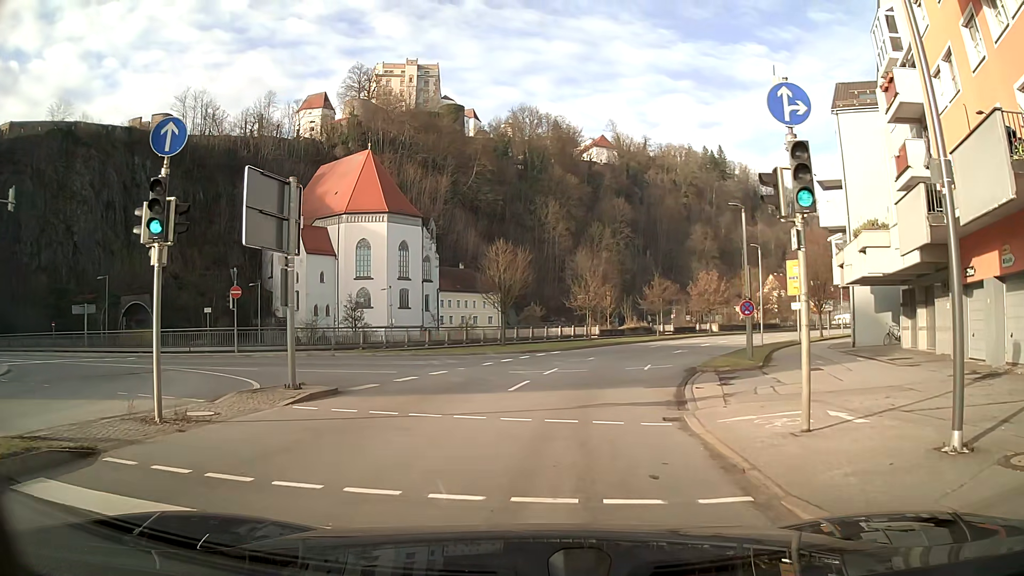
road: primary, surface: asphalt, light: Day
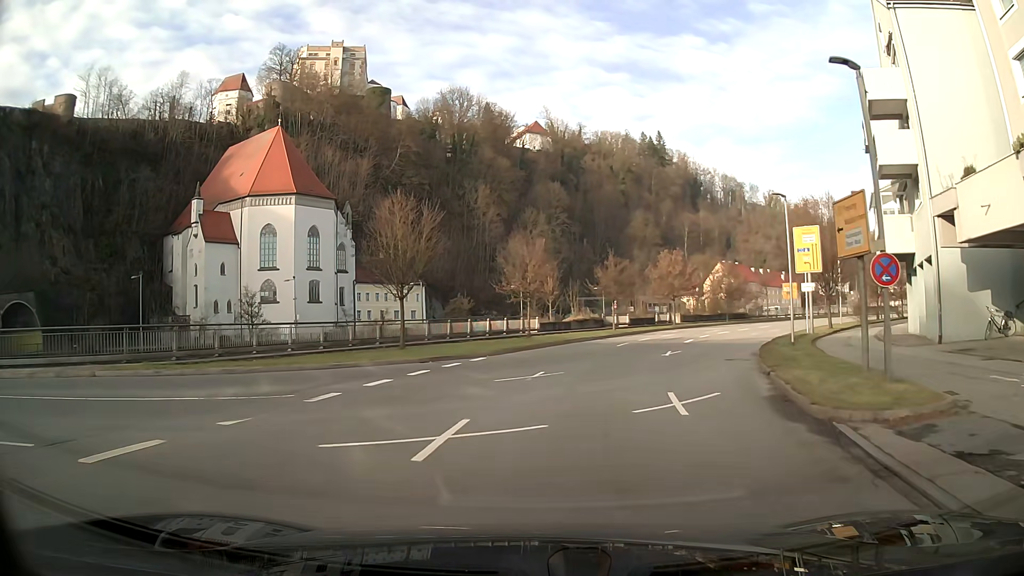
(+0.9, +14.8) m; +6°
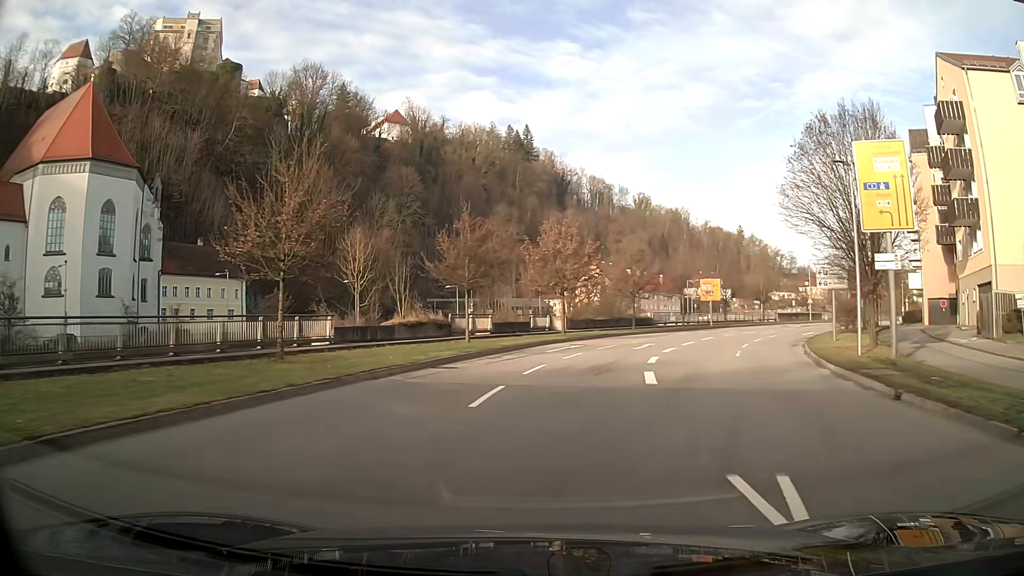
(+2.3, +22.9) m; +11°
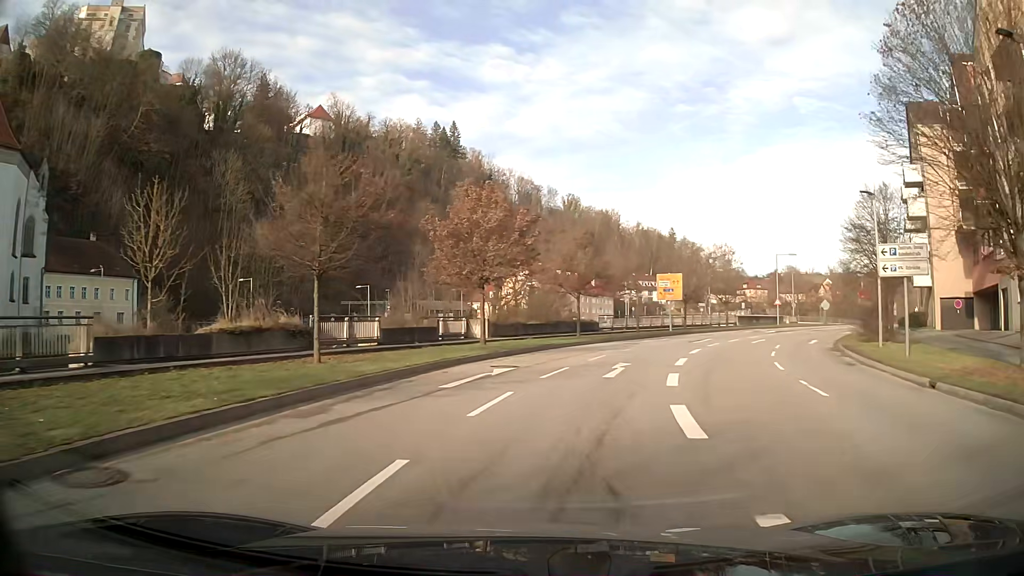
(+0.7, +12.8) m; +7°
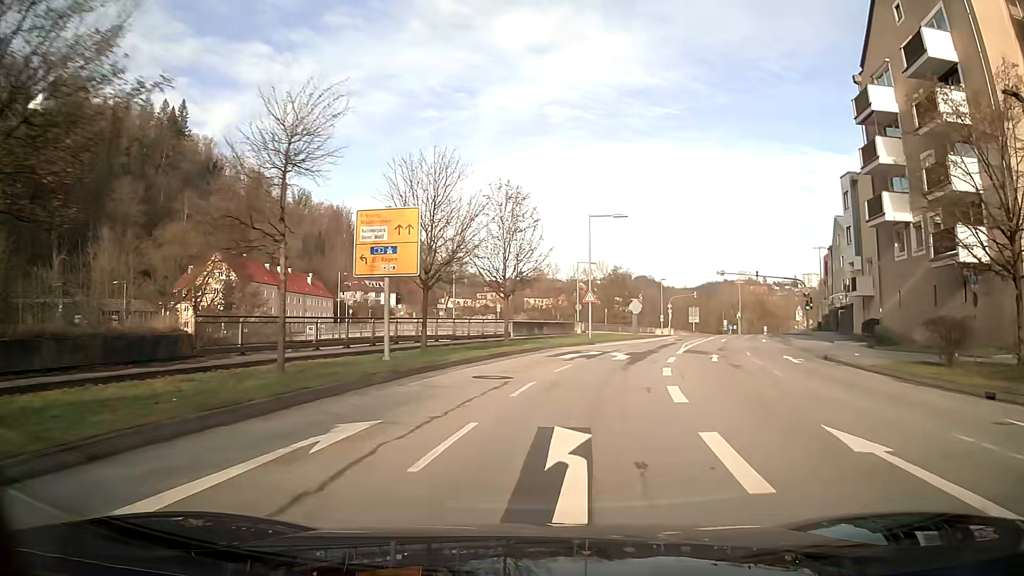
(+6.5, +32.1) m; +23°
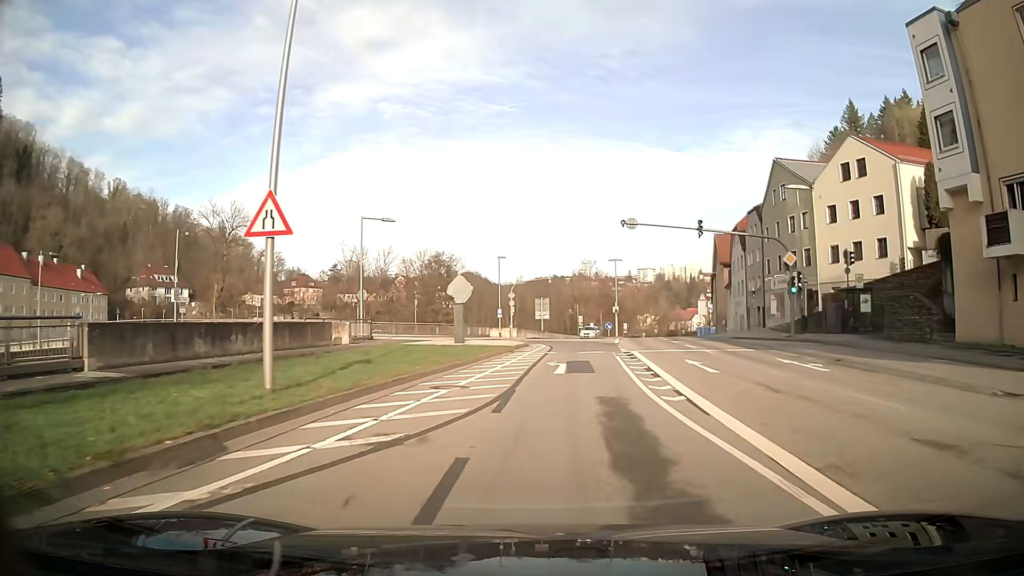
(+4.2, +31.9) m; +14°
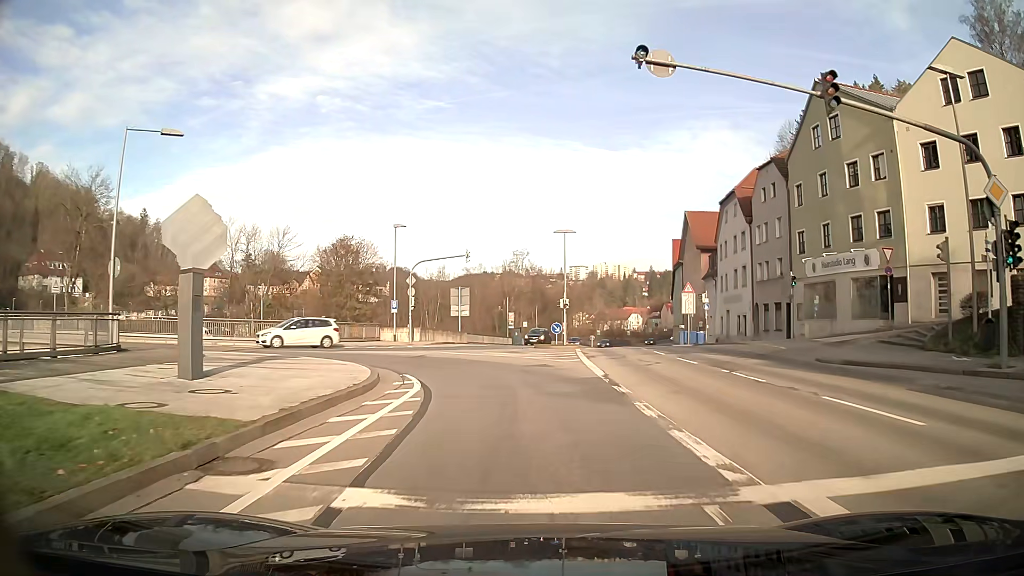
(+1.1, +21.8) m; +5°
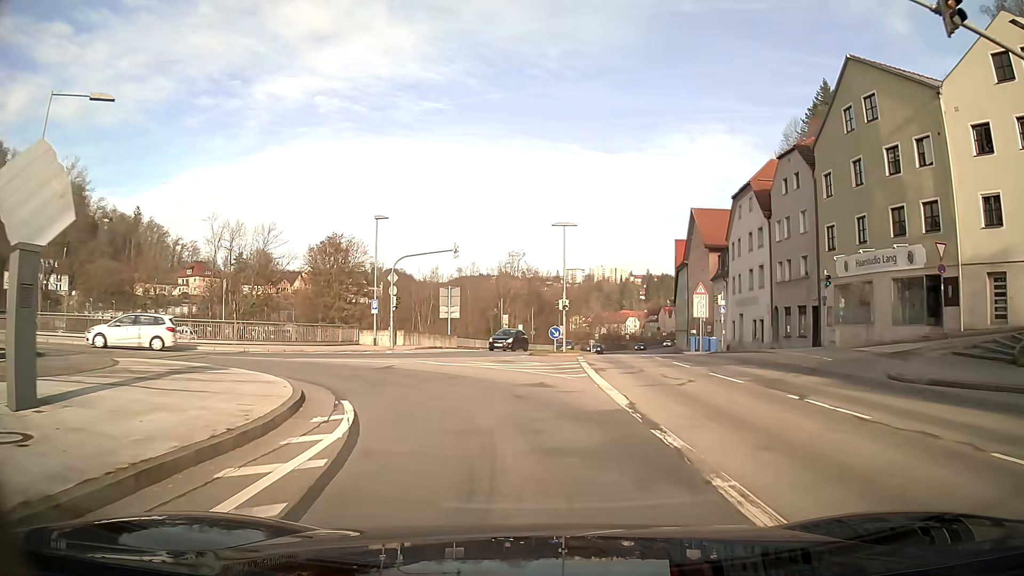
(0.0, +4.8) m; 0°
(-1, +10) (-7, +18) (-17, +20) (-27, +20) (-37, +19) (-47, +19) (-56, +17) (-65, +12) (-70, +4) (-70, -6) m
